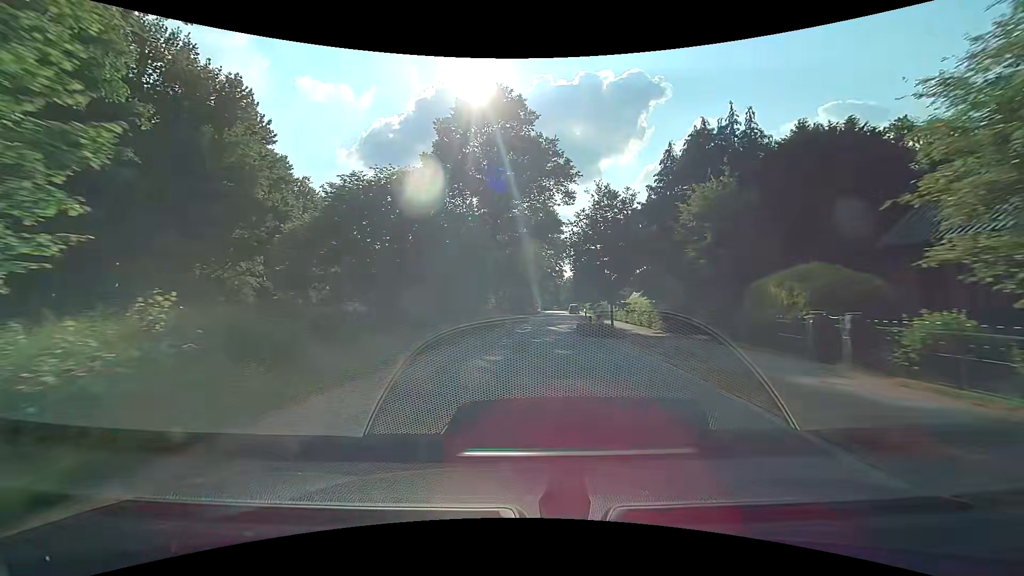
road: residential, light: Day
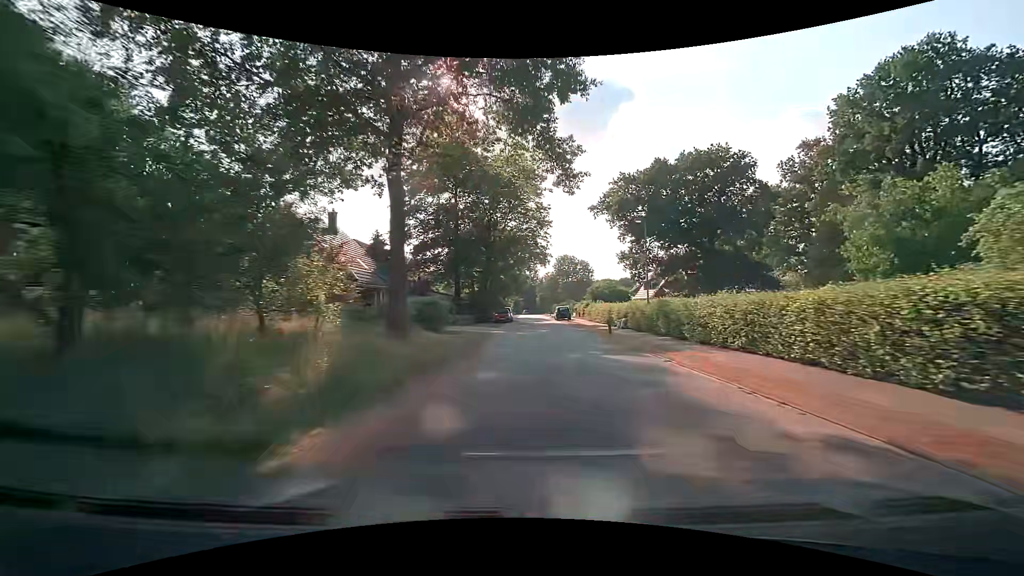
(+0.4, +29.6) m; +2°
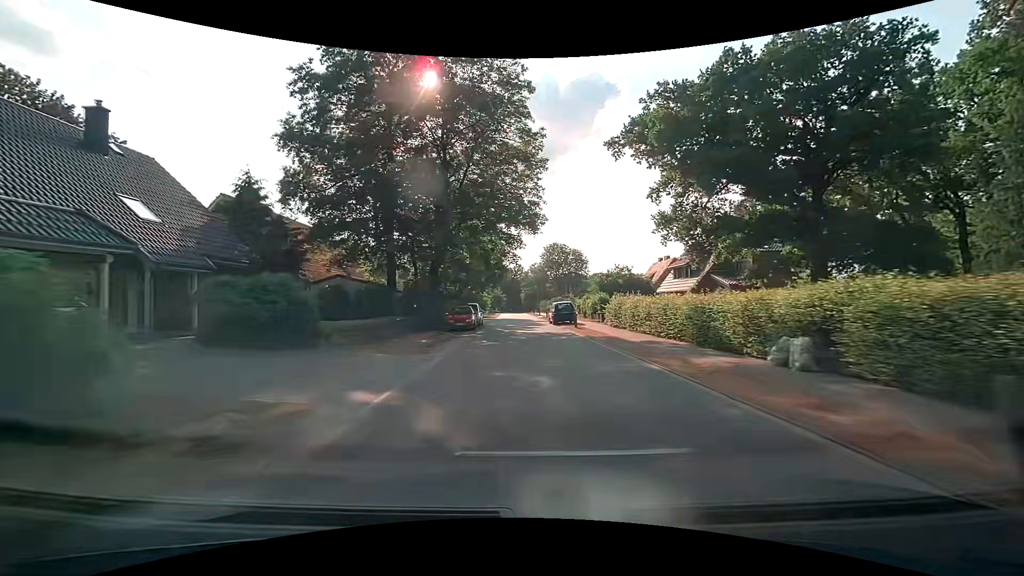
(+0.6, +22.1) m; +2°
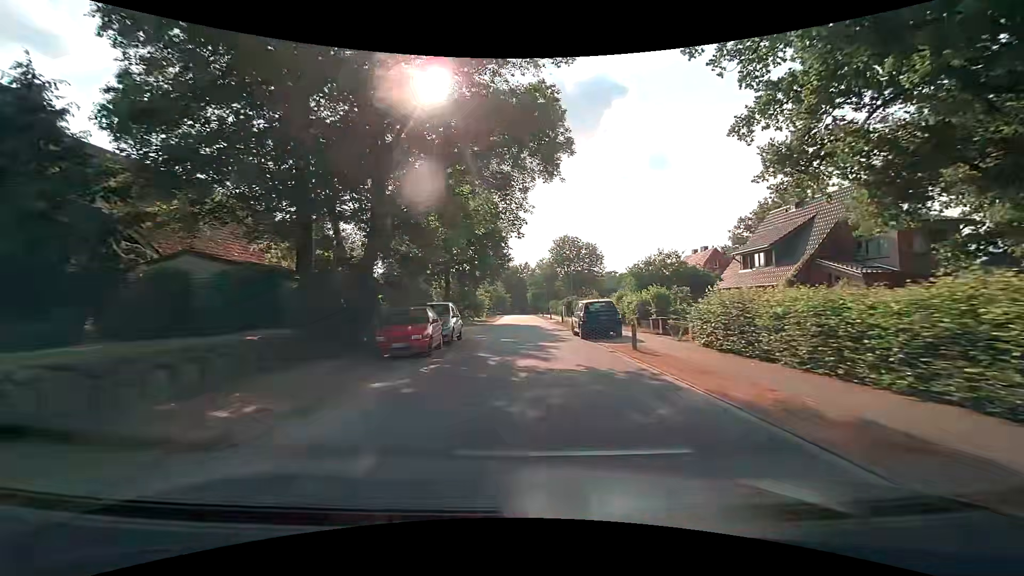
(0.0, +14.7) m; 0°
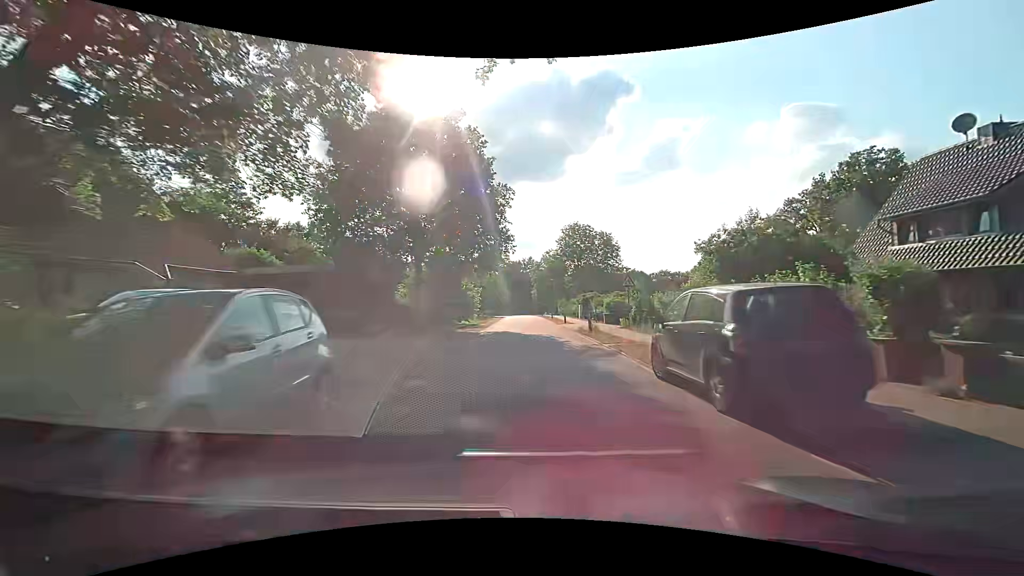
(-0.1, +14.7) m; 0°
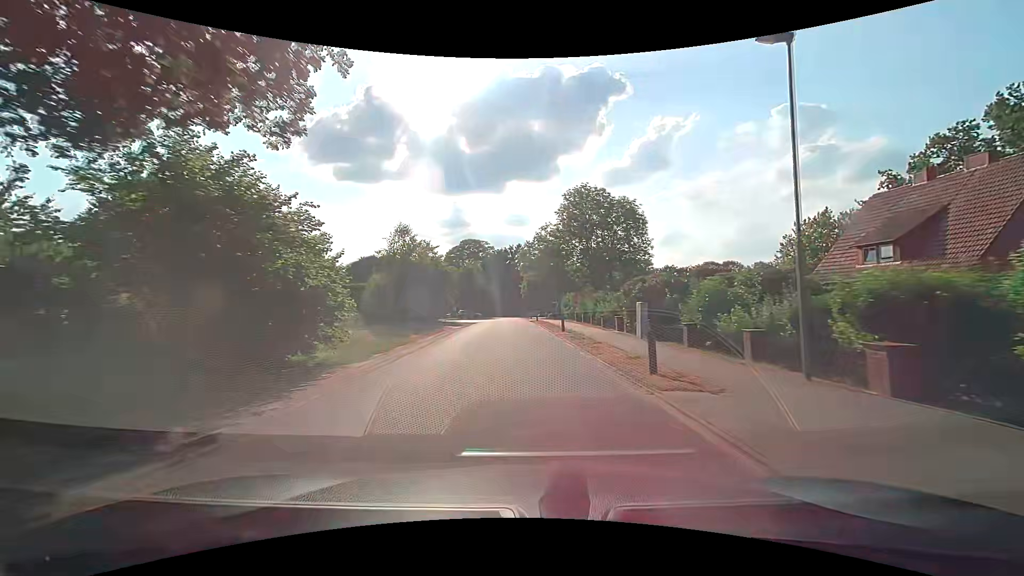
(+0.1, +29.2) m; +1°
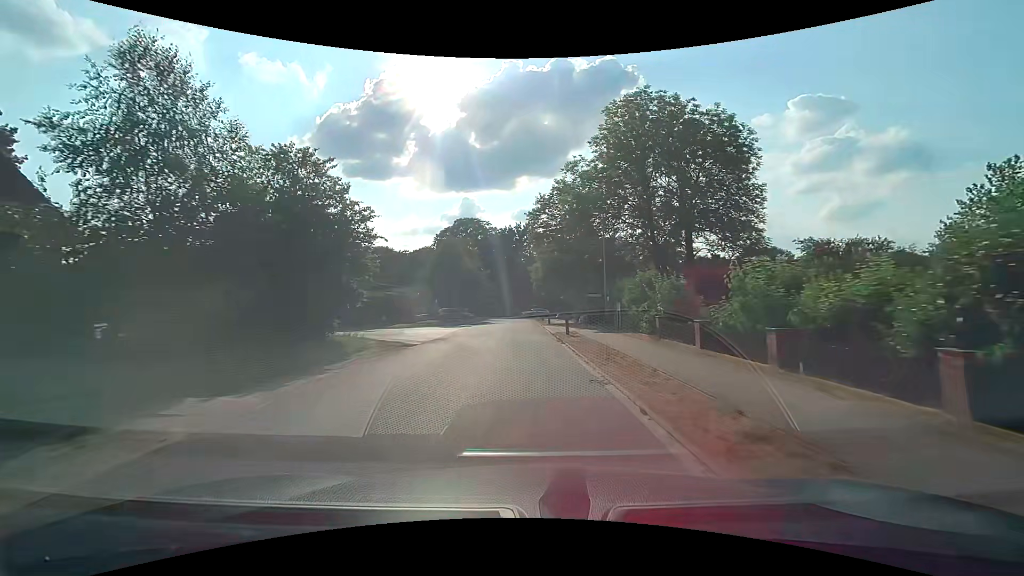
(-0.4, +27.3) m; -1°
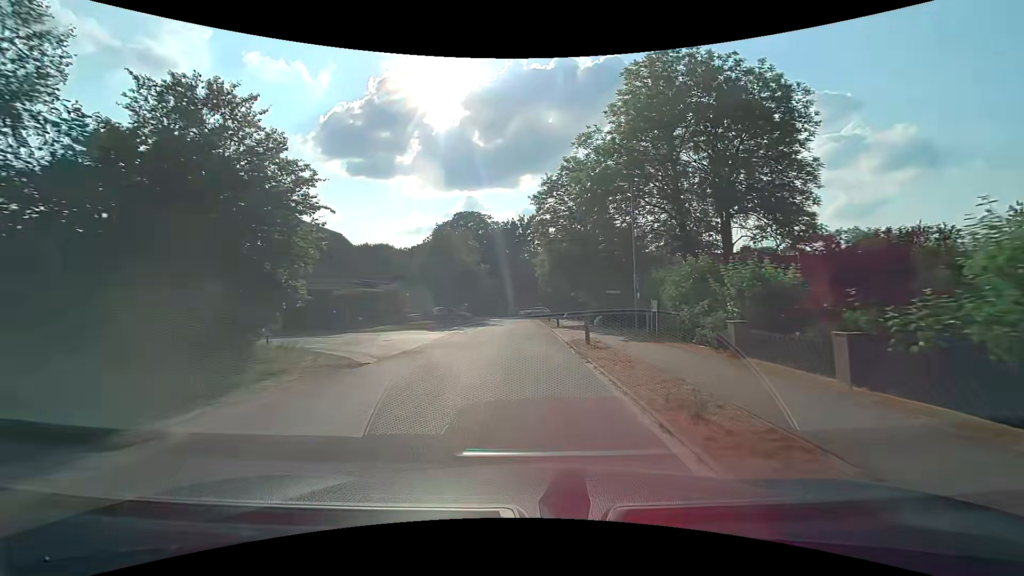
(0.0, +5.8) m; 0°
(0, +10) (-1, +20) (-9, +25) (-19, +26) (-29, +26) (-39, +26) (-49, +26) (-59, +26) (-69, +26) (-79, +26) m
